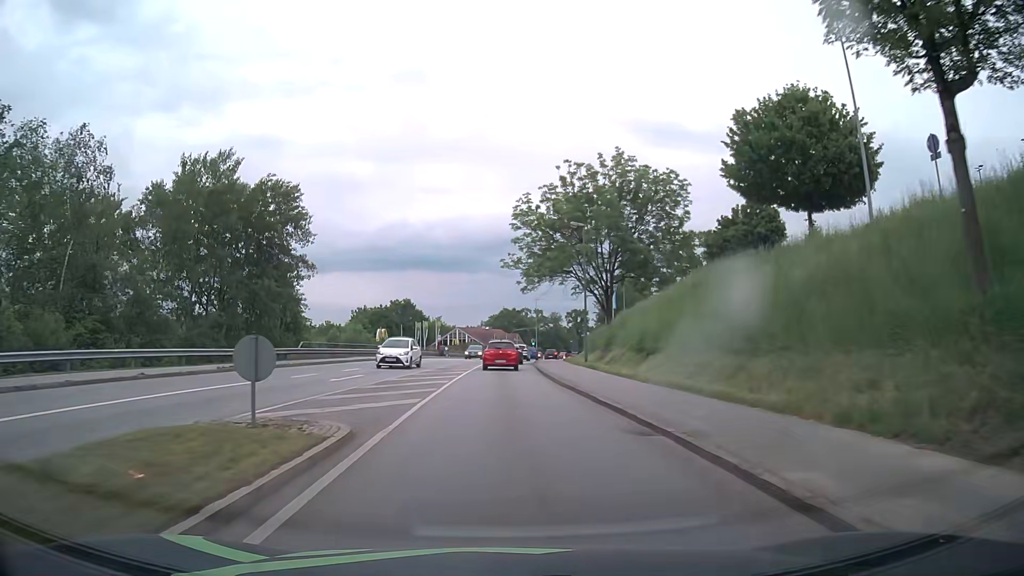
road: tertiary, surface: asphalt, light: Day
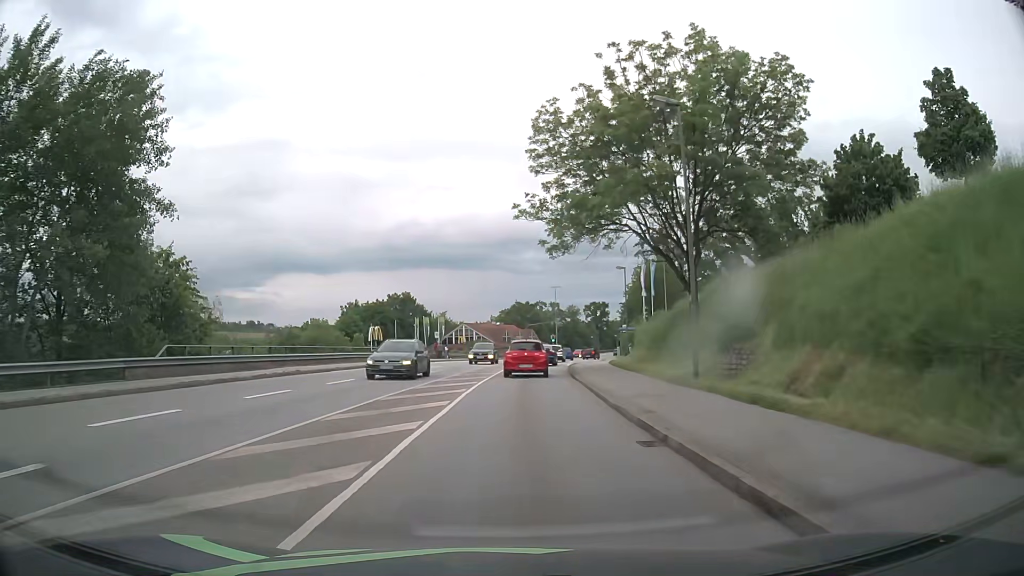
(0.0, +19.1) m; 0°
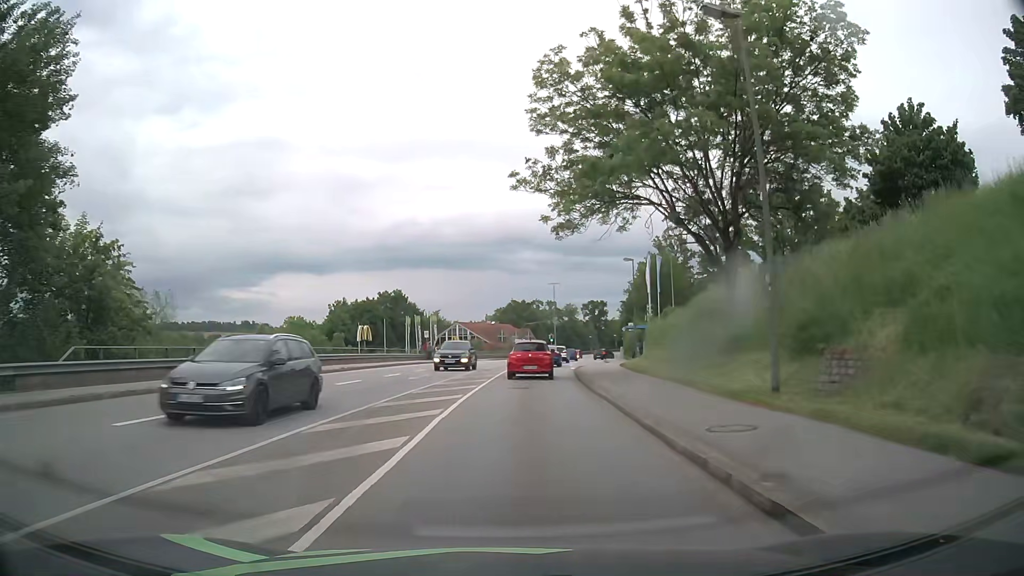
(0.0, +5.7) m; 0°
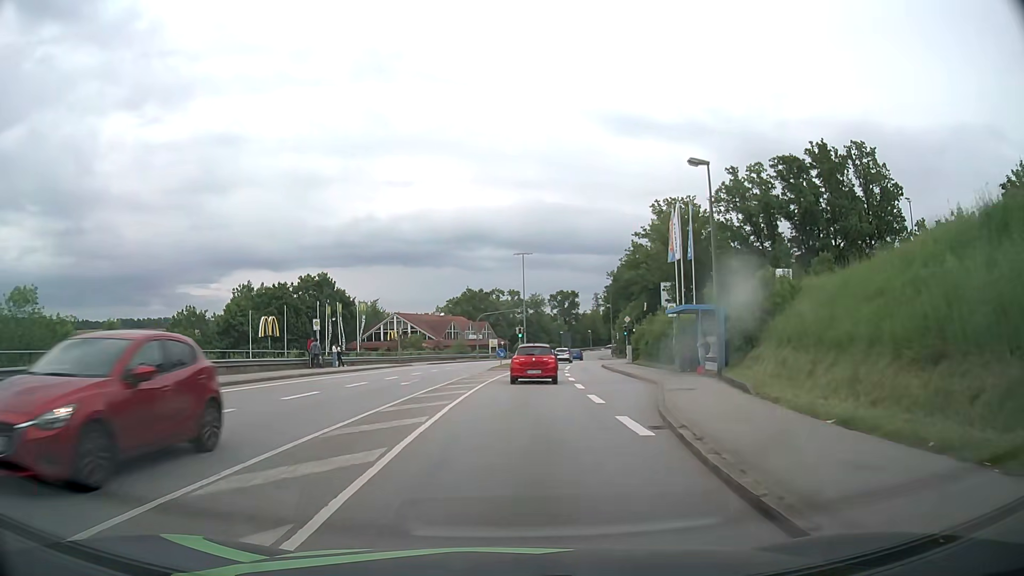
(+1.1, +28.6) m; +3°
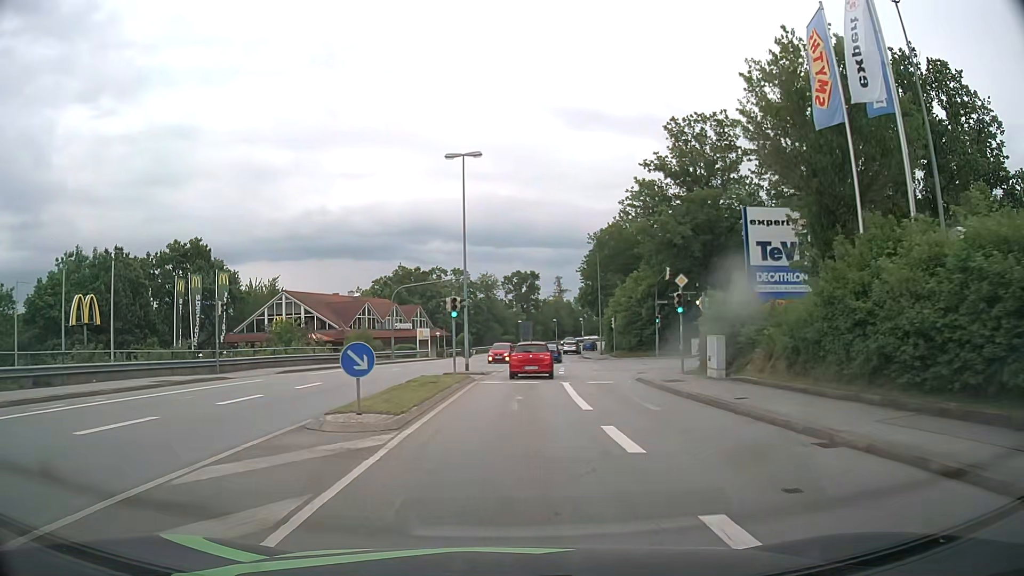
(+1.3, +32.0) m; +4°
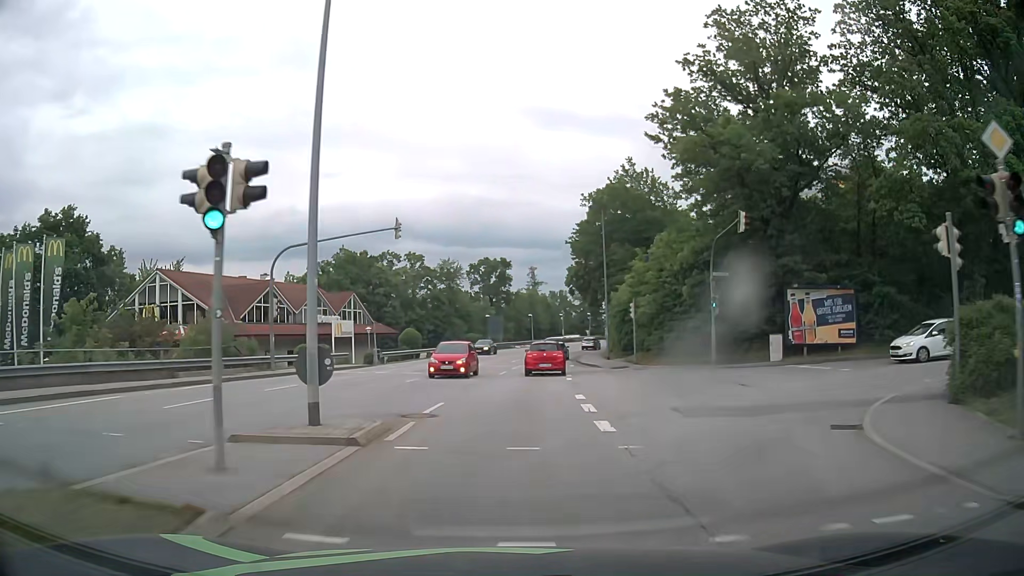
(+0.5, +21.5) m; +3°
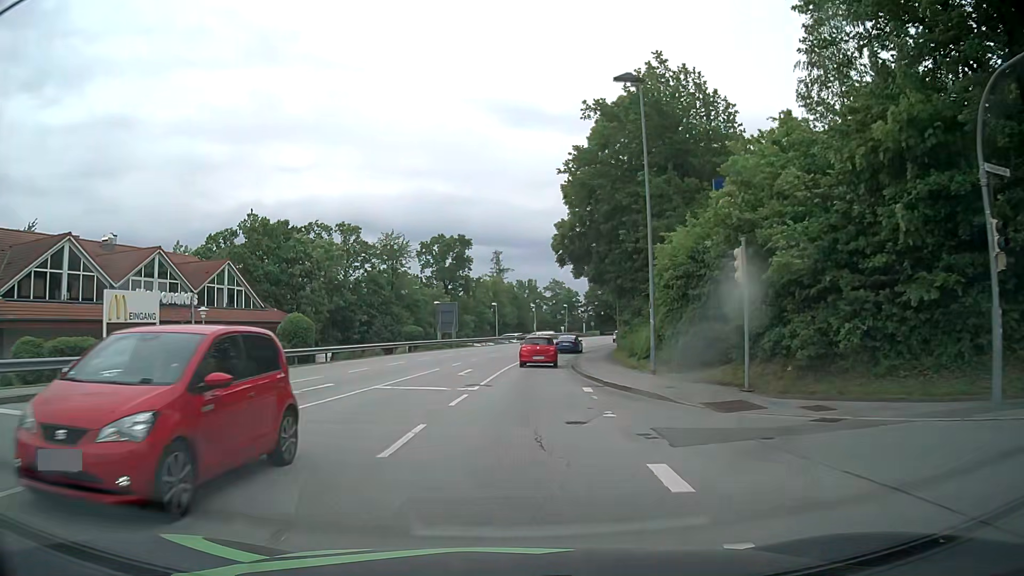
(+0.6, +22.3) m; +3°
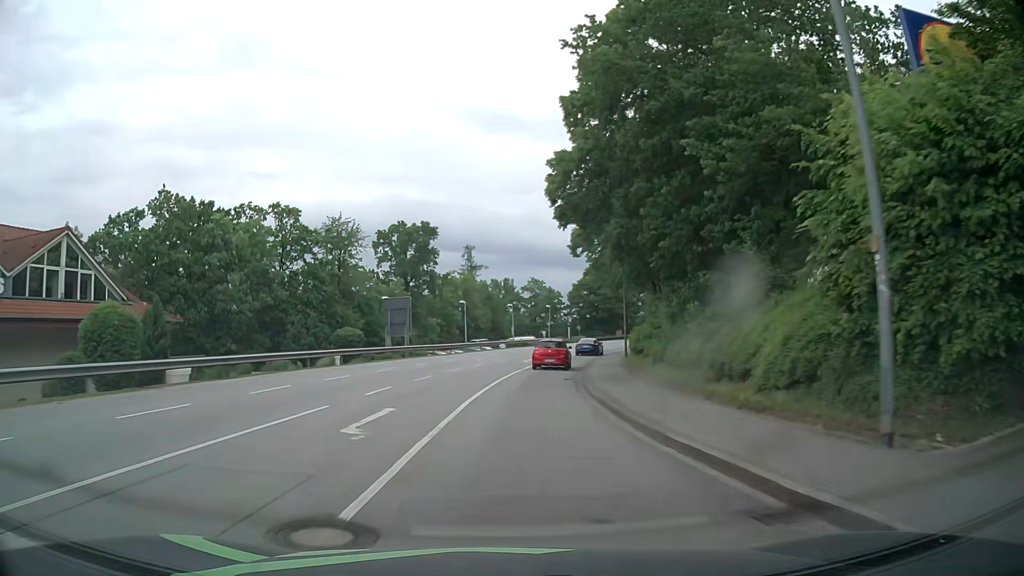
(+0.2, +15.1) m; +1°
(0, +10) (+1, +20) (+2, +30) (+3, +40) (+5, +50) (+8, +59) (+11, +69) (+15, +78) (+18, +87) (+23, +96) m
